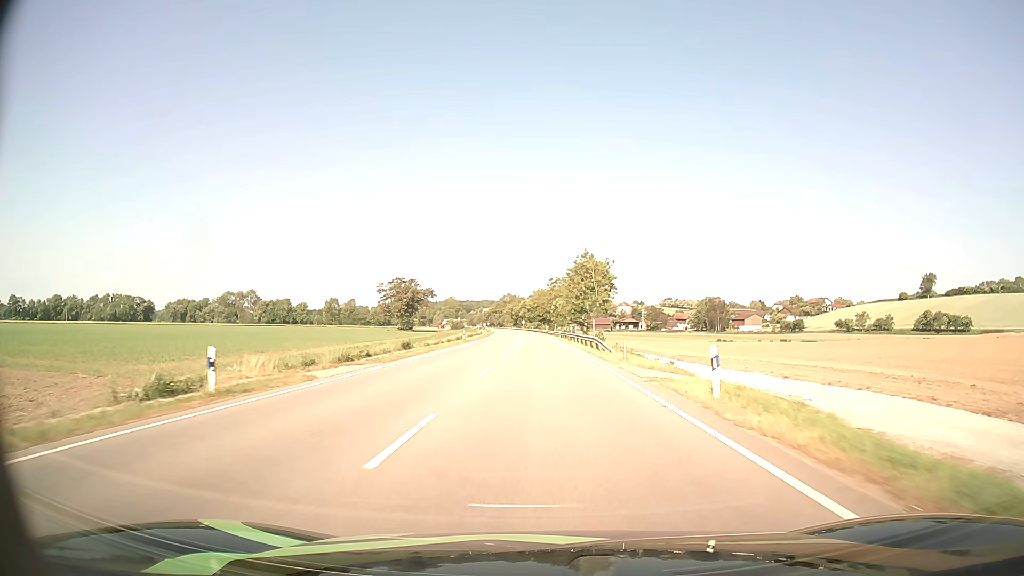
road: primary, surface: asphalt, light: Day
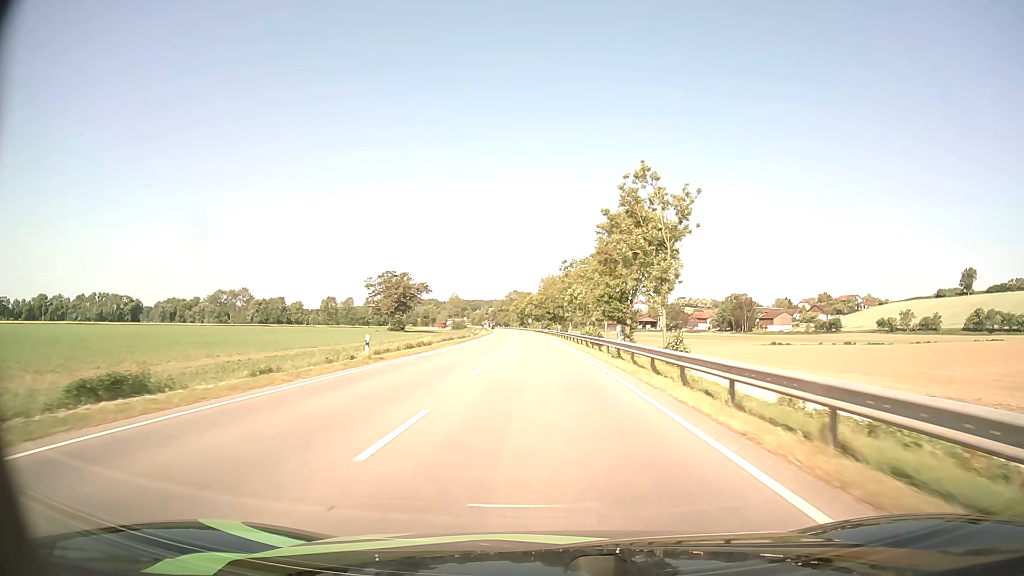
(-0.2, +35.4) m; -1°
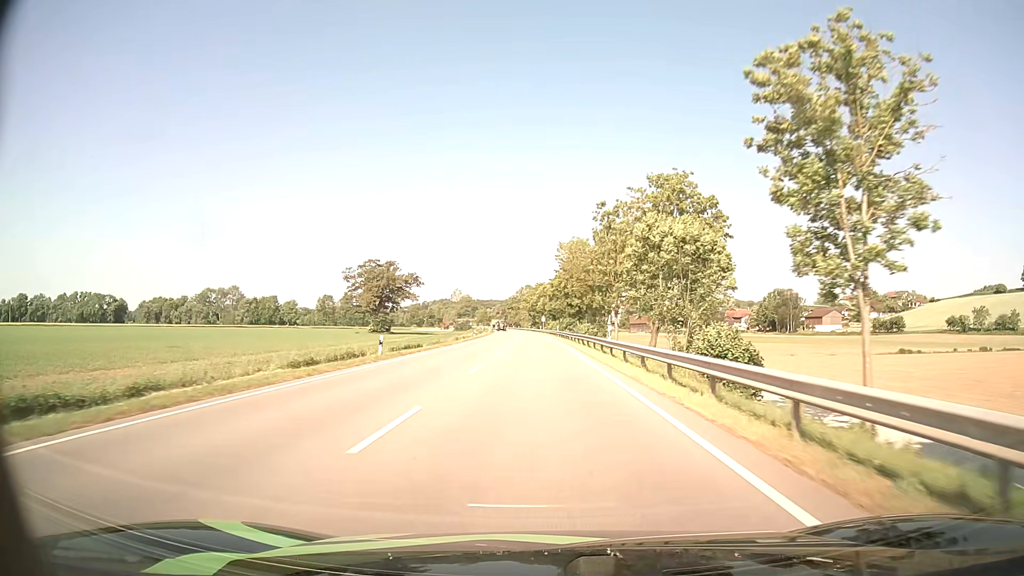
(-0.6, +47.3) m; -1°
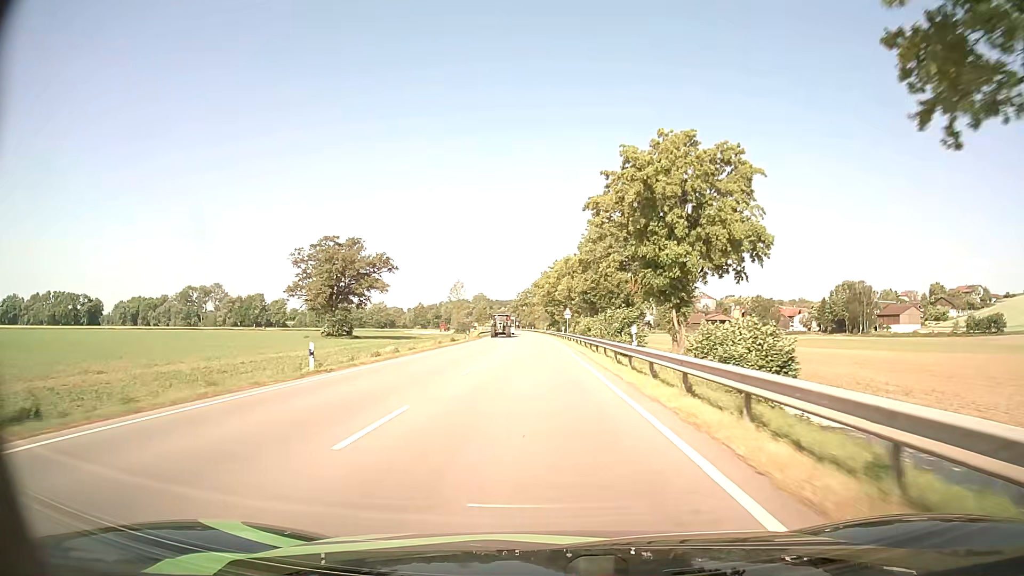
(-0.9, +59.2) m; -2°
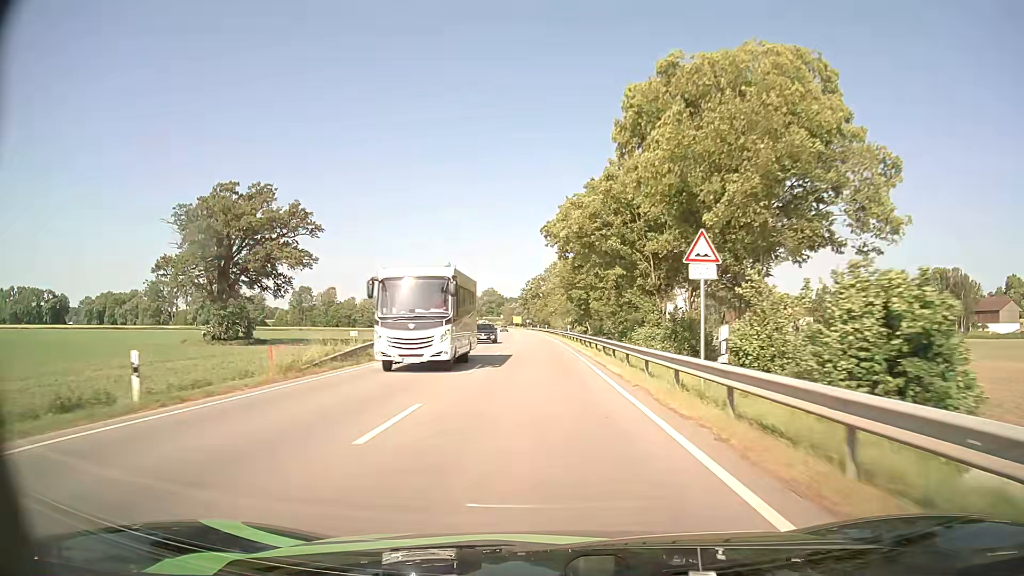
(-0.9, +59.2) m; -1°
